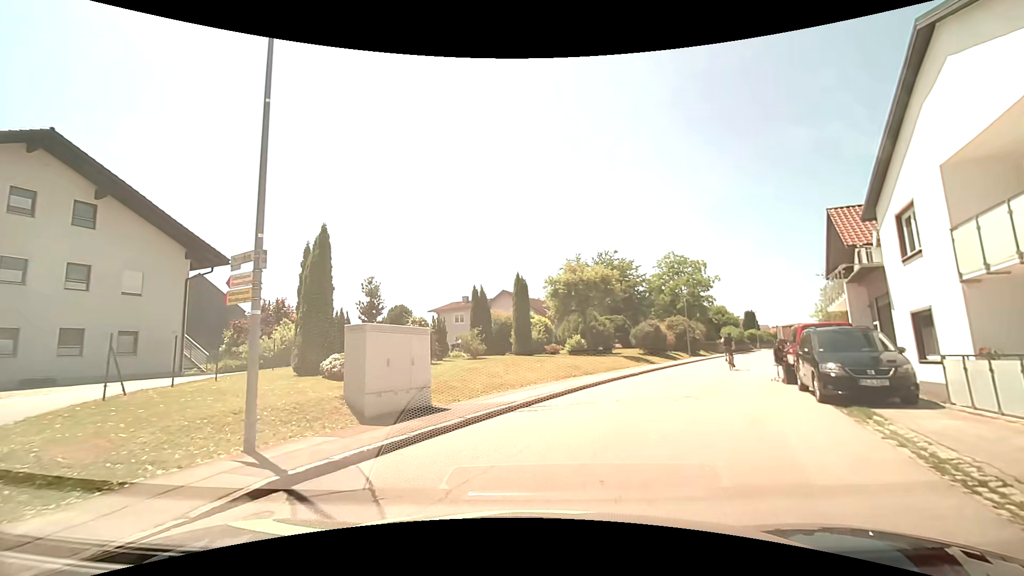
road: residential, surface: asphalt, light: Day
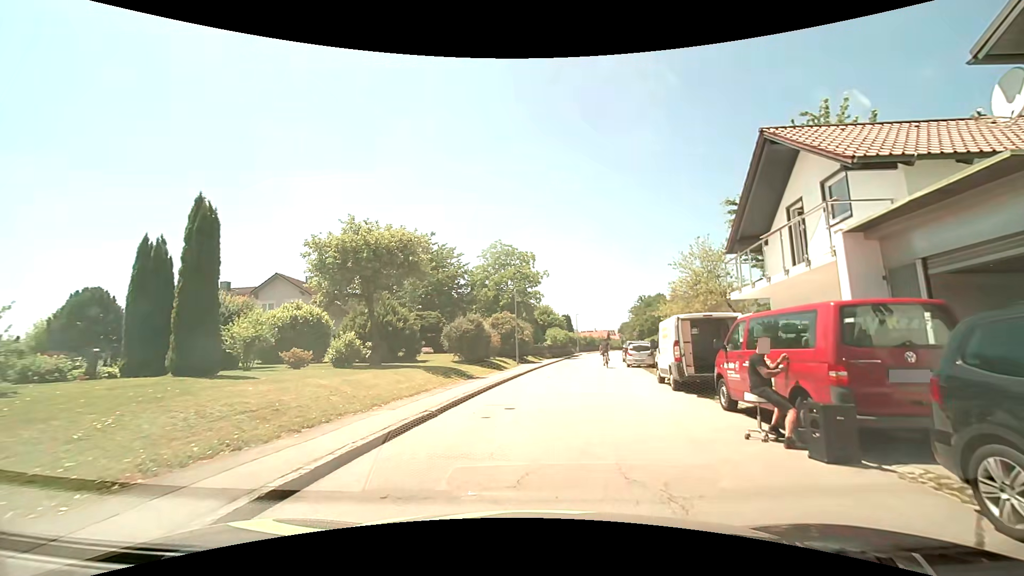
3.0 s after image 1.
(+2.3, +12.1) m; +22°
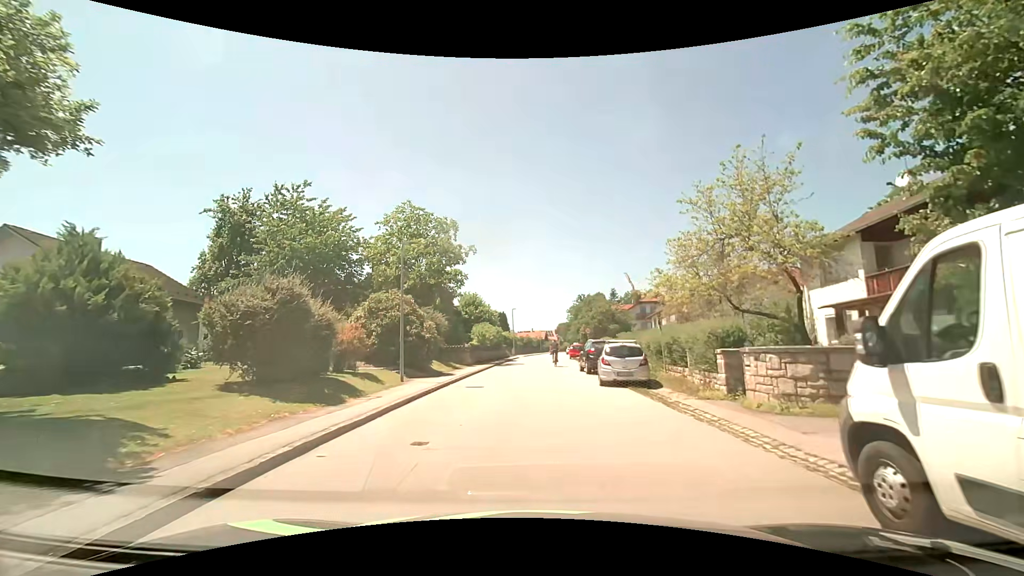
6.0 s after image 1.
(+0.8, +14.8) m; +6°
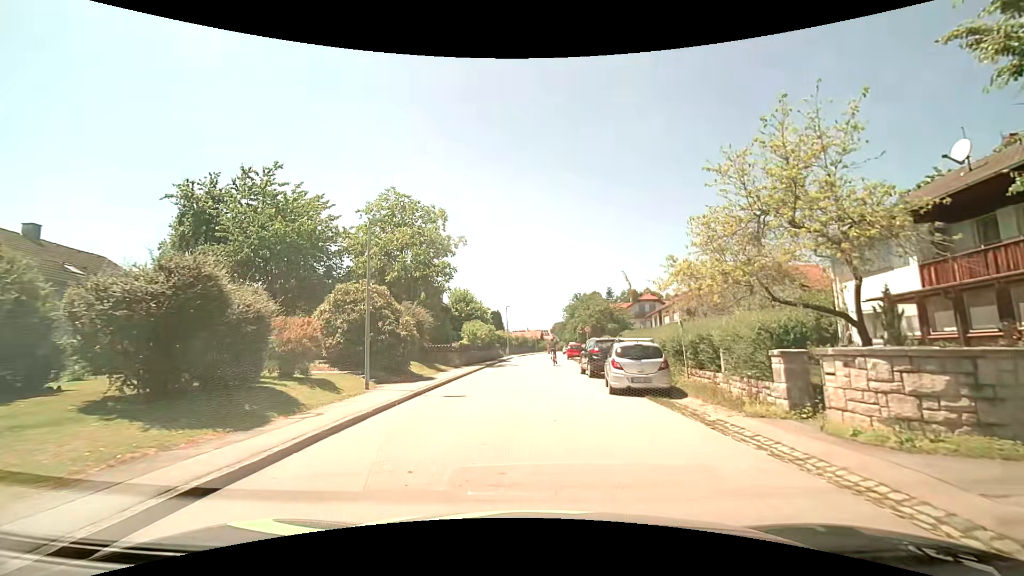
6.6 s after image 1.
(0.0, +3.2) m; 0°
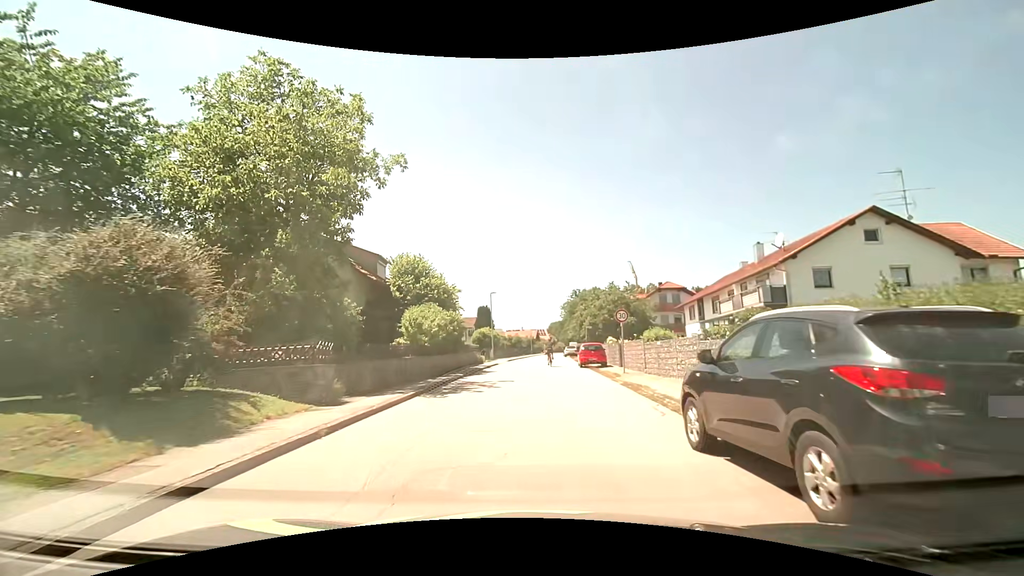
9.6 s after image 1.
(+0.3, +17.4) m; +1°
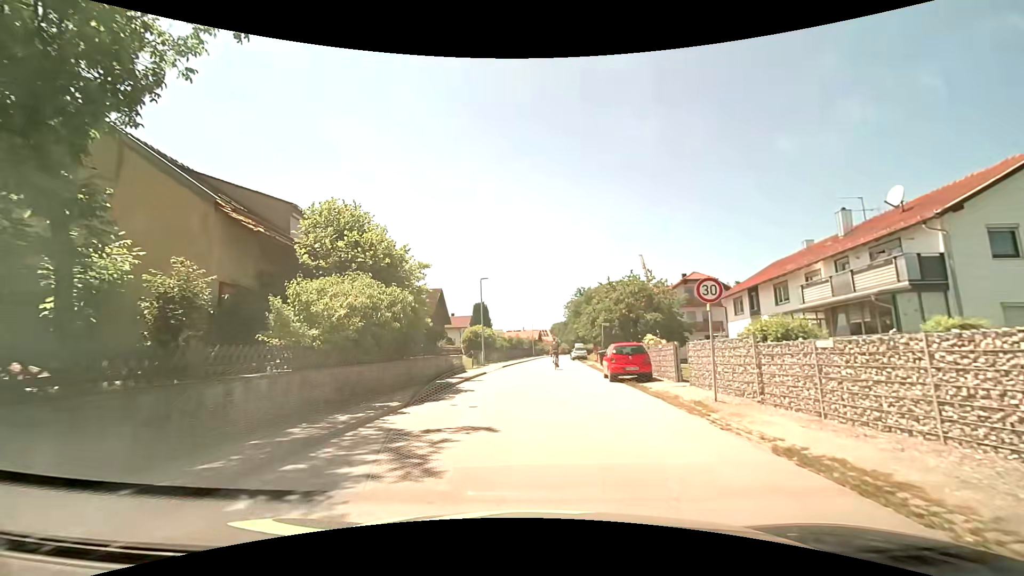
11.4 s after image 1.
(-0.1, +10.8) m; 0°
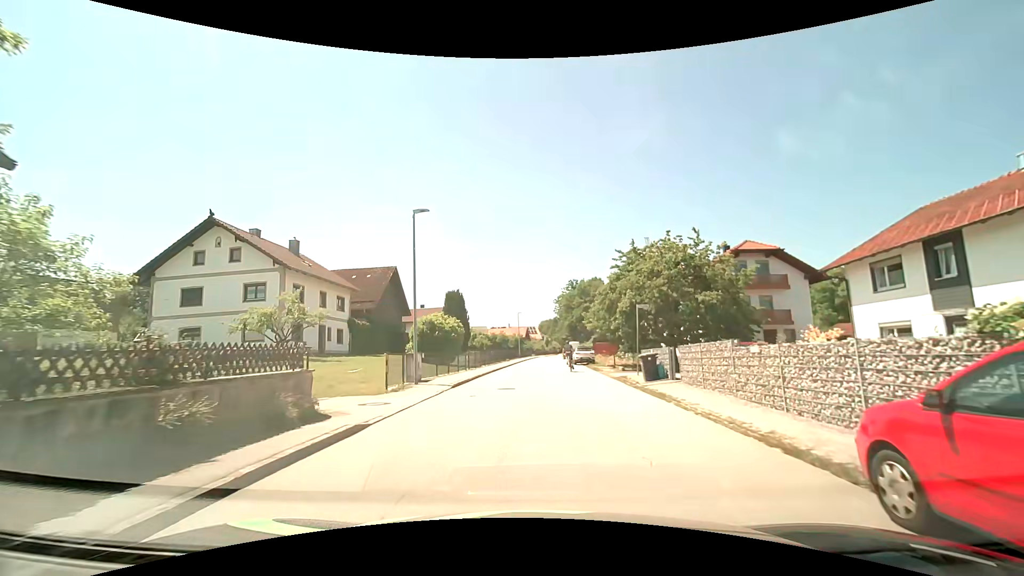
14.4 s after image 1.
(+0.1, +17.9) m; +1°
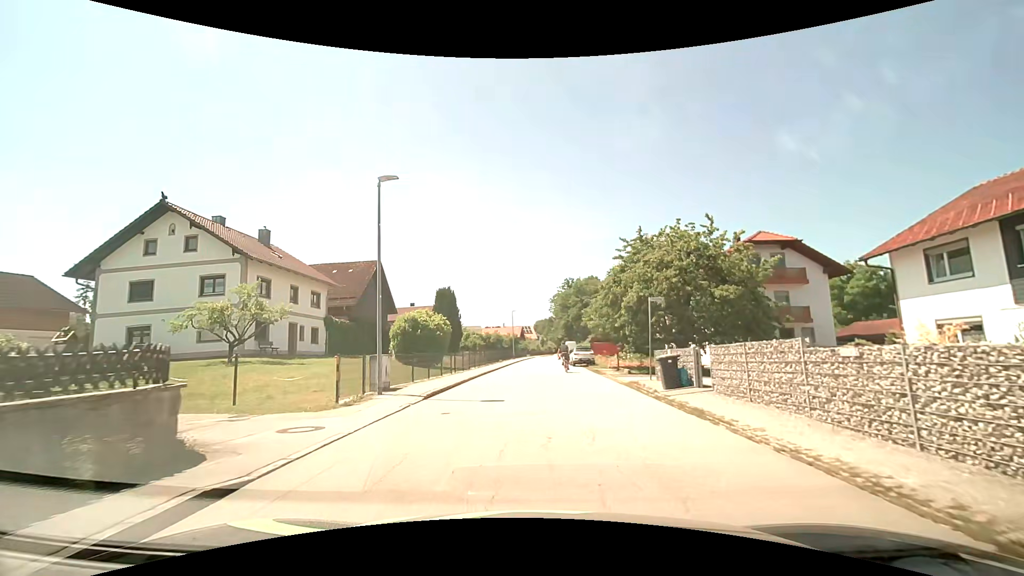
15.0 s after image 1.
(0.0, +3.6) m; 0°
(0, +10) (0, +20) (0, +30) (+1, +40) (+1, +50) (+2, +60) (+3, +70) (+4, +80) (+4, +90) (+5, +100) m
